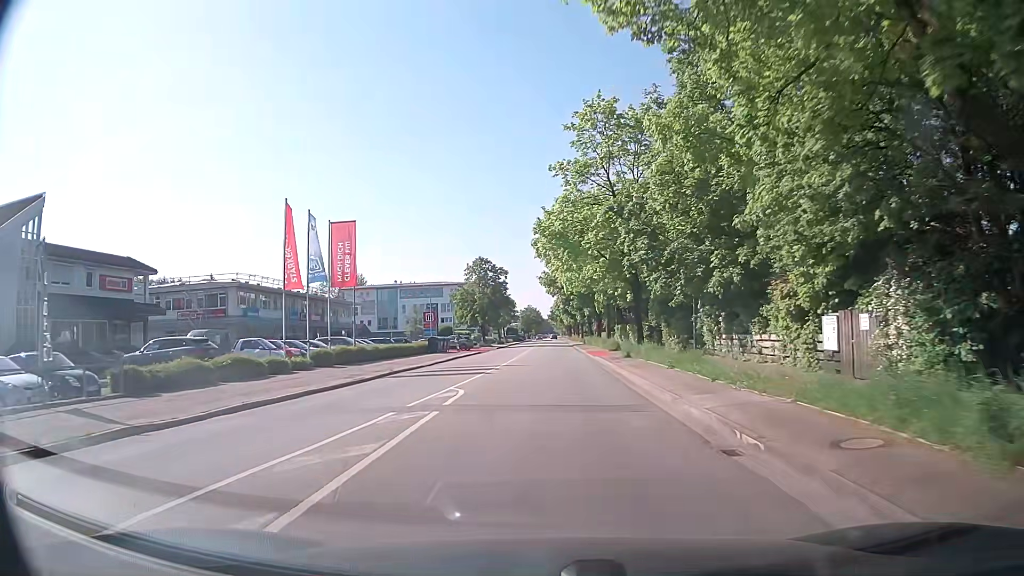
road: secondary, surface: asphalt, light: Day
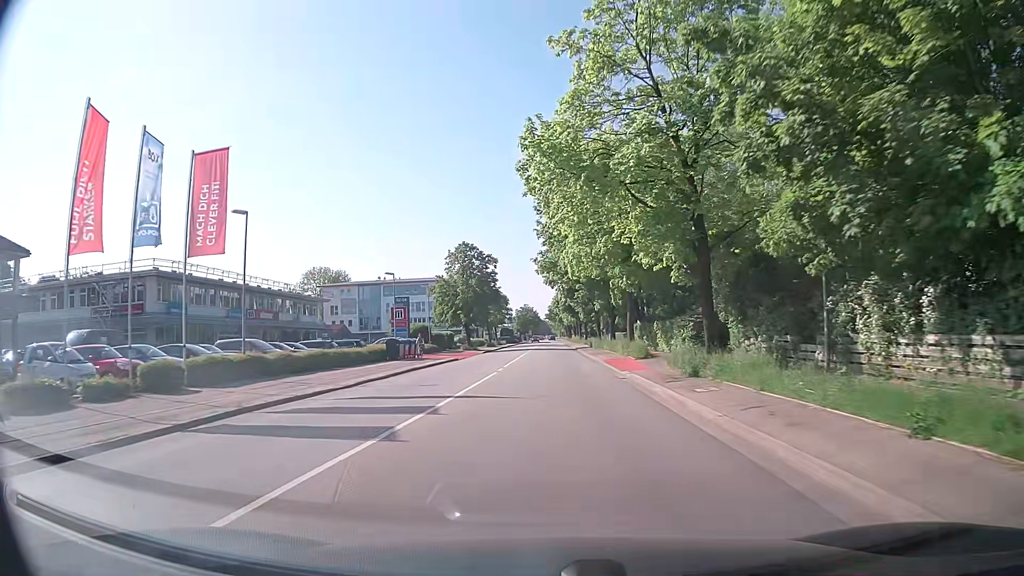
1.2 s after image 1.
(-0.2, +15.1) m; -1°
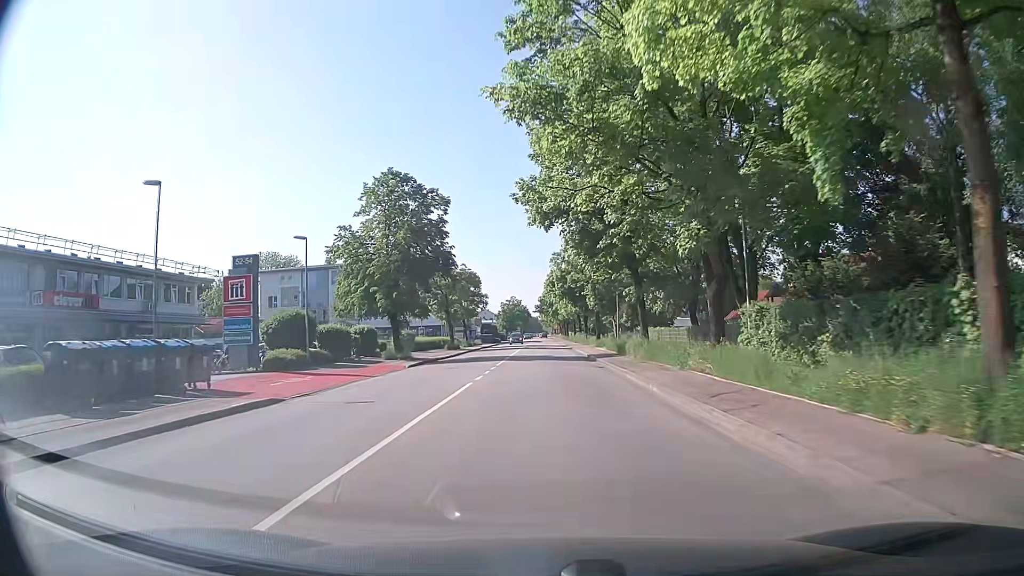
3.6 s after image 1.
(+0.3, +32.3) m; +1°
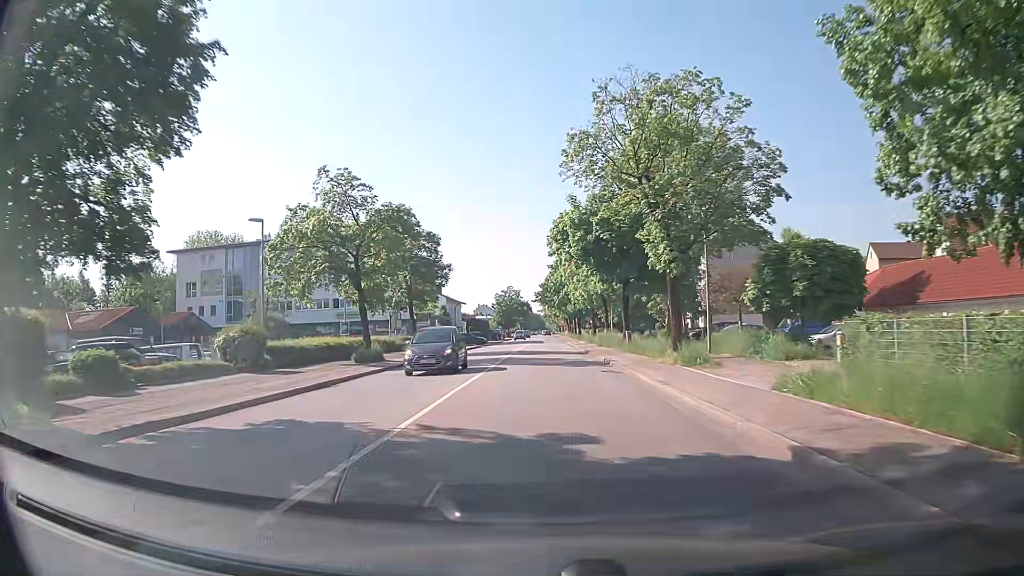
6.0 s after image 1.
(+0.1, +32.3) m; 0°
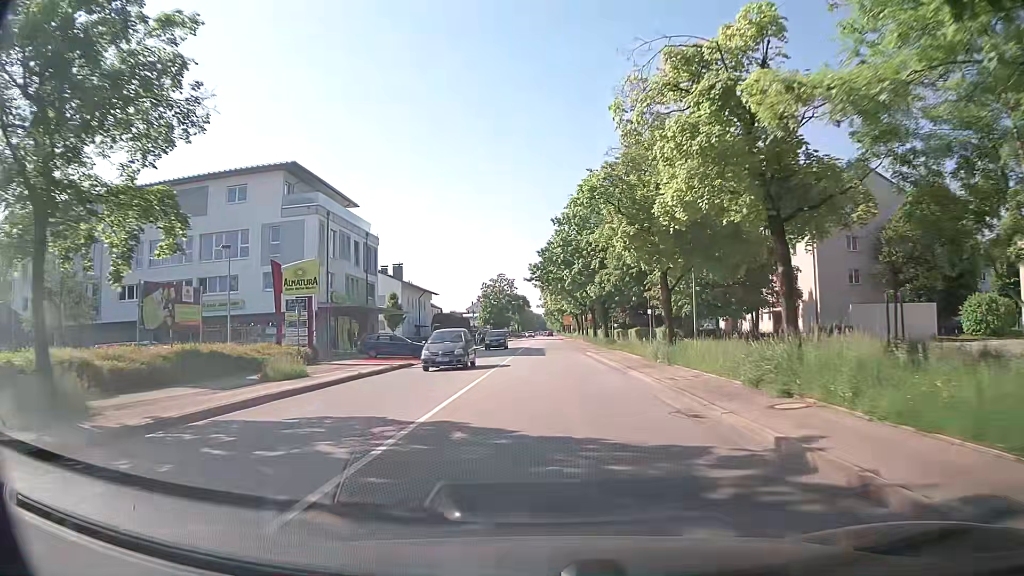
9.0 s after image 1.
(-0.3, +36.6) m; 0°
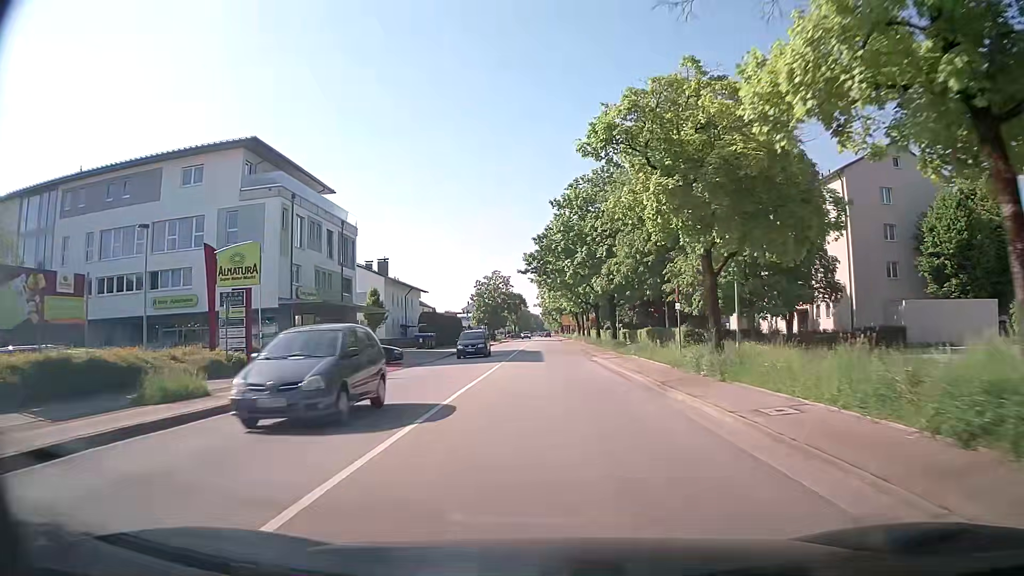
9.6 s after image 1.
(0.0, +7.2) m; 0°
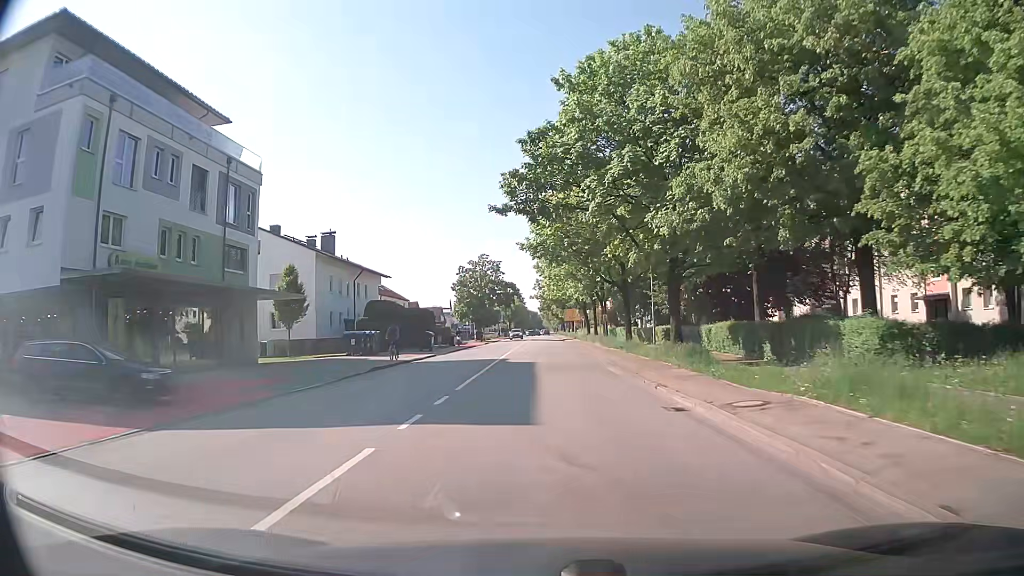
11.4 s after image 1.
(+0.1, +21.6) m; 0°
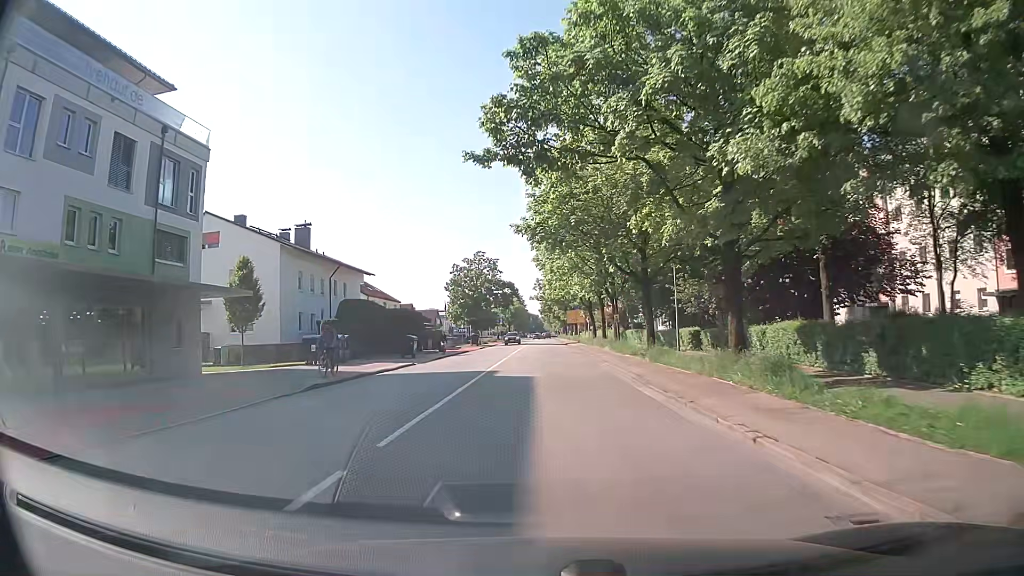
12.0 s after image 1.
(0.0, +7.3) m; 0°
(0, +10) (0, +20) (0, +30) (0, +40) (0, +50) (0, +60) (0, +70) (0, +80) (0, +90) (0, +100) m
